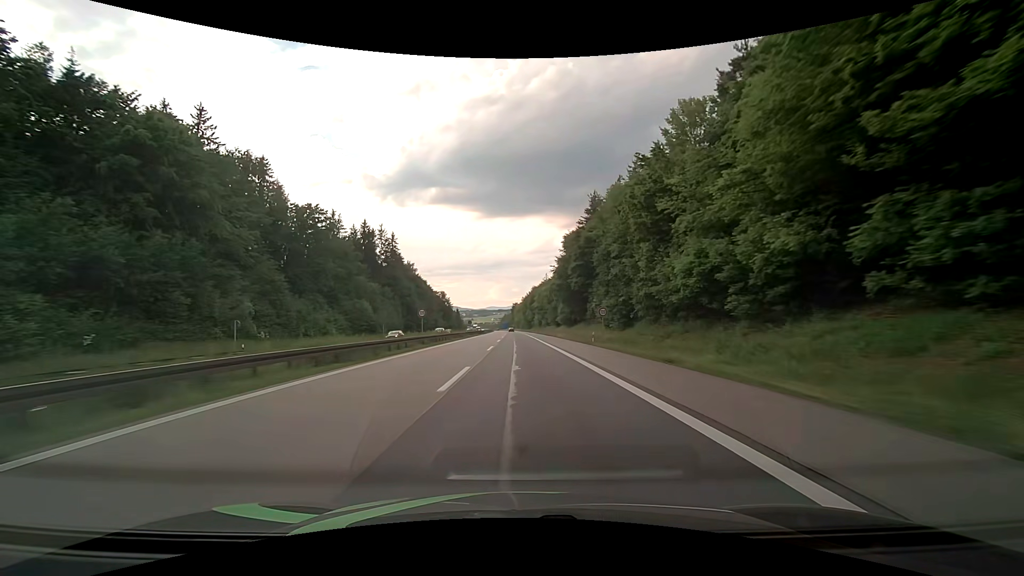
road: motorway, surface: asphalt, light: Day
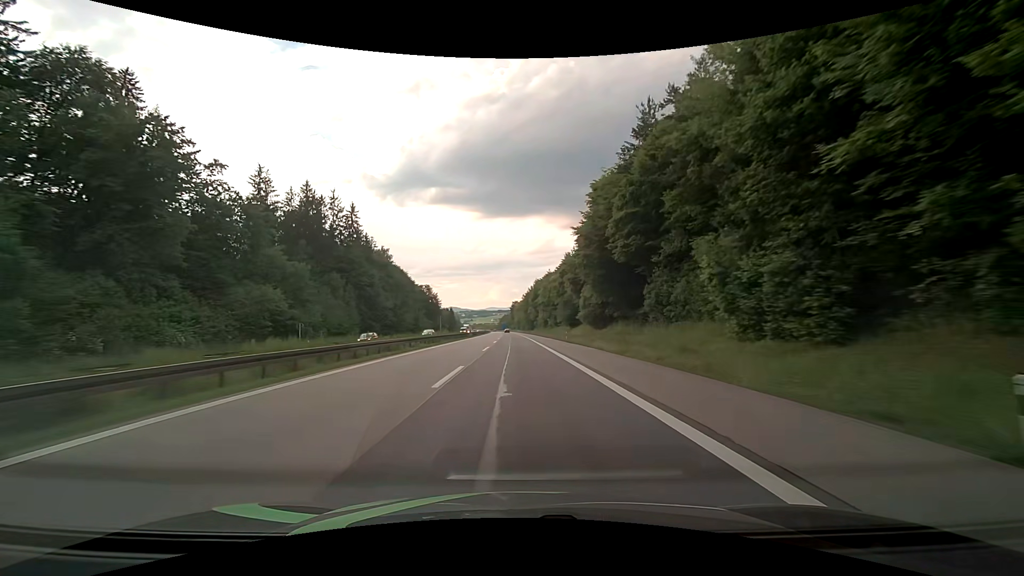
(0.0, +35.0) m; 0°
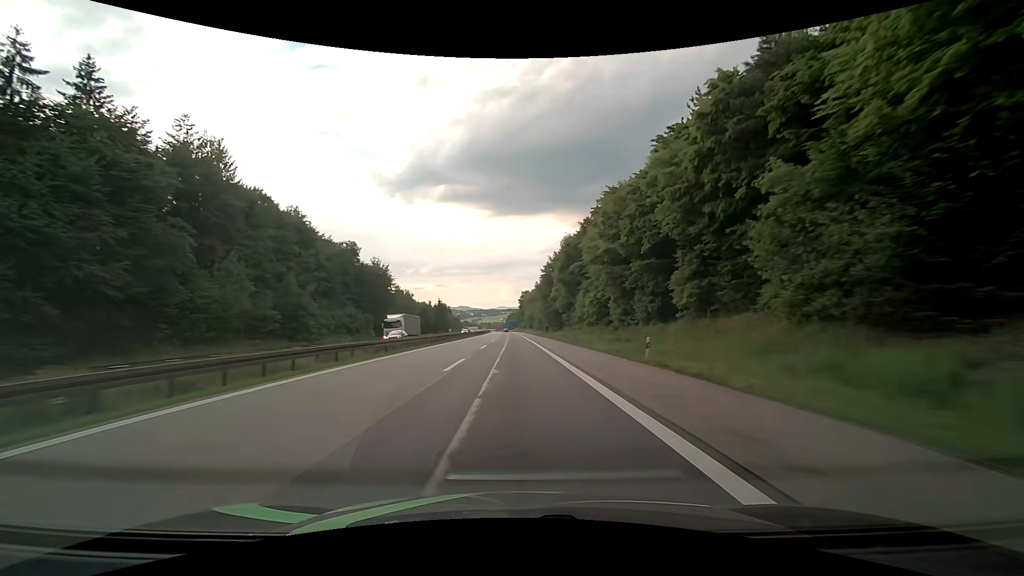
(-0.8, +85.4) m; -1°
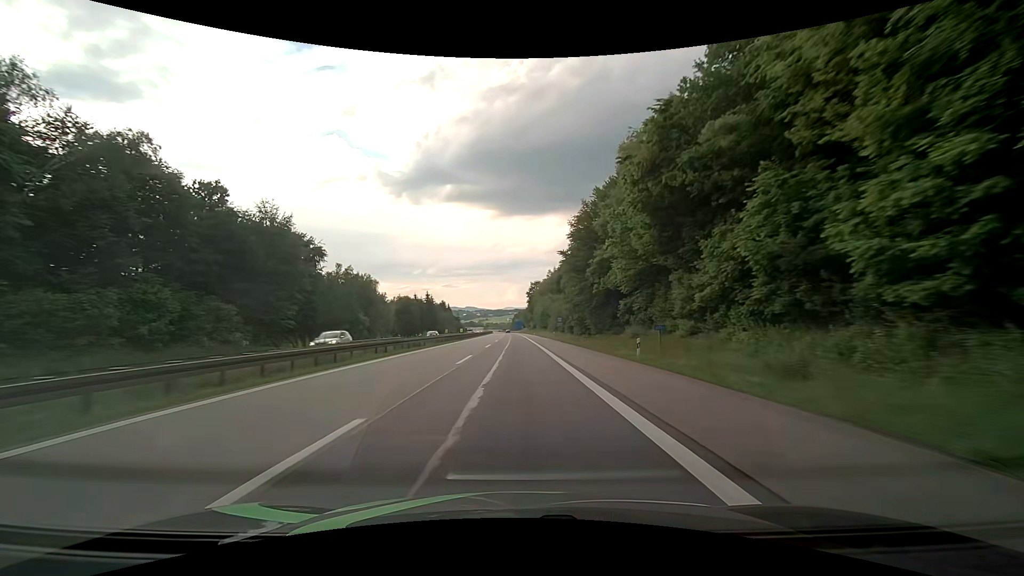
(-0.3, +50.4) m; -1°
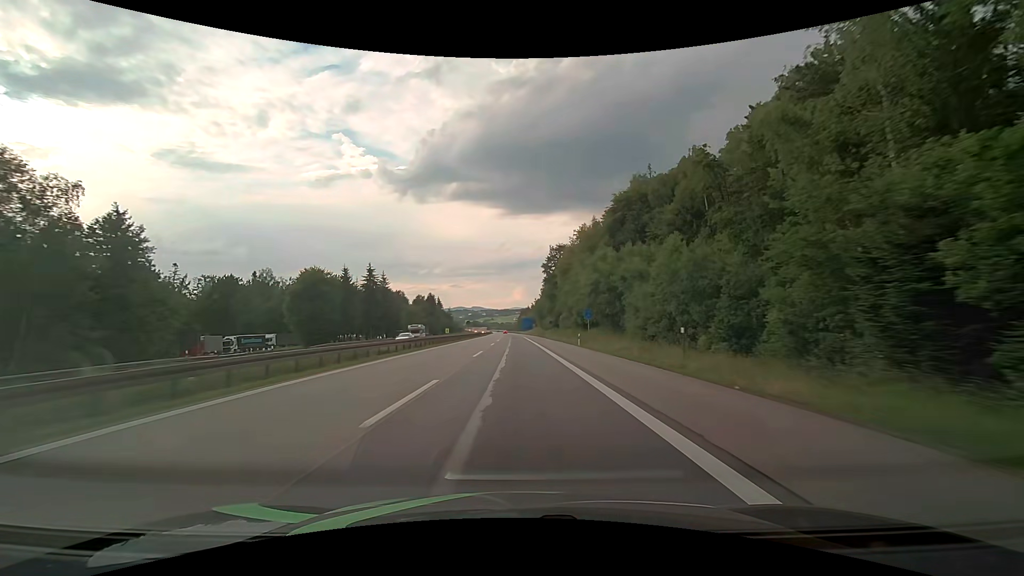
(-0.7, +84.6) m; -1°
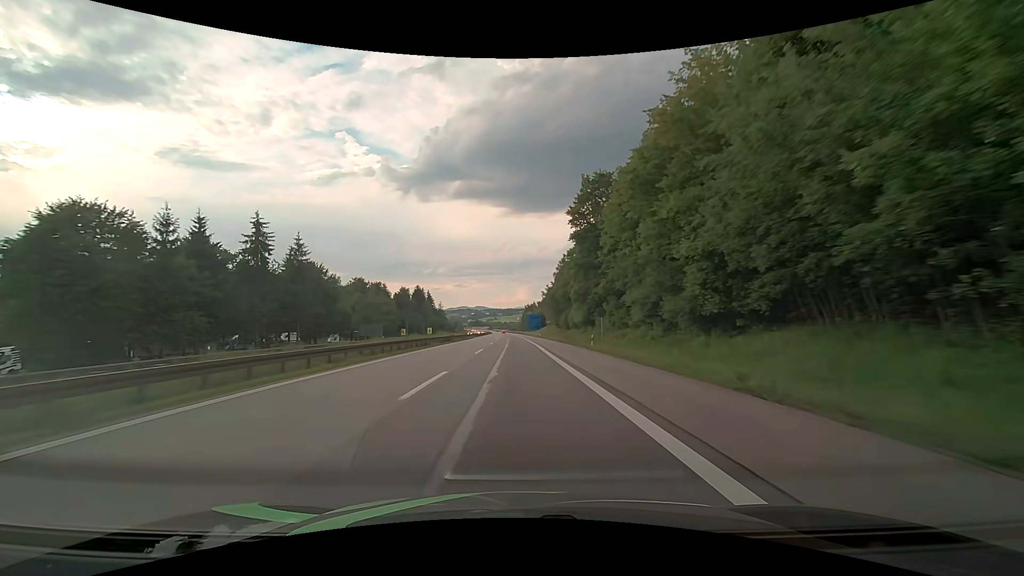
(-0.1, +51.1) m; 0°
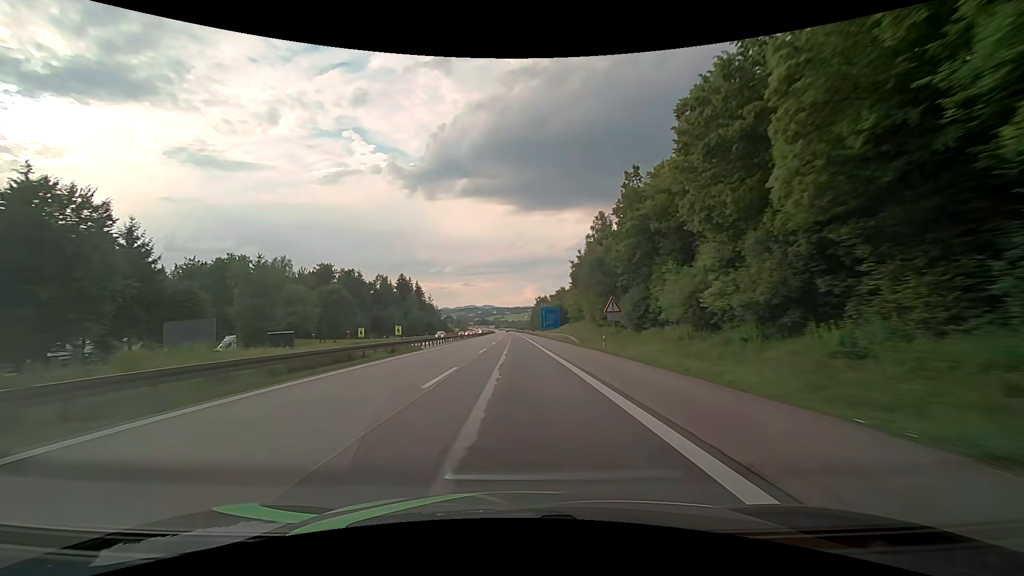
(-0.5, +52.2) m; -1°
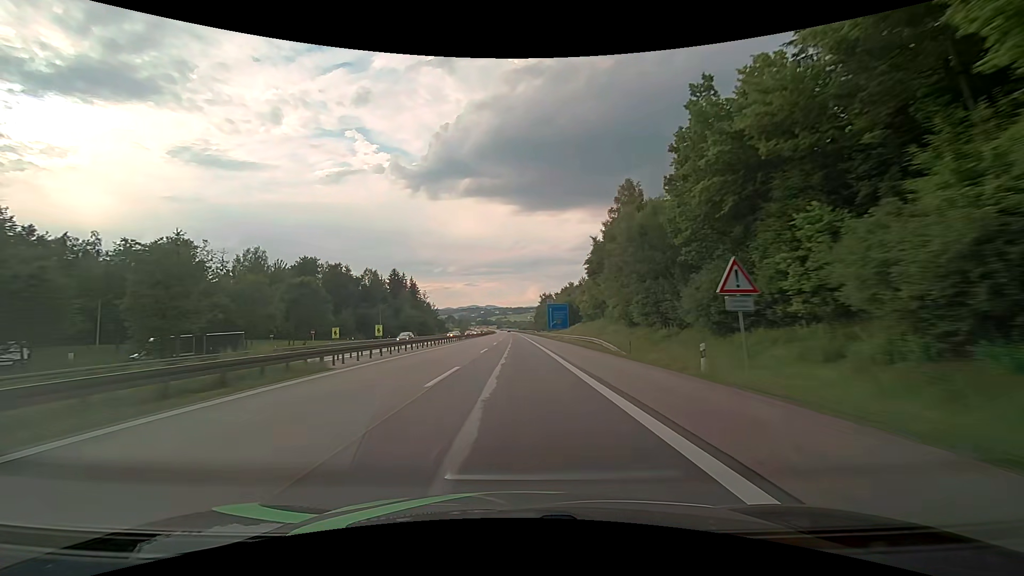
(-0.1, +17.9) m; 0°
(0, +10) (0, +20) (0, +30) (0, +40) (0, +50) (0, +60) (-1, +70) (-1, +80) (-1, +90) (-1, +100) m
